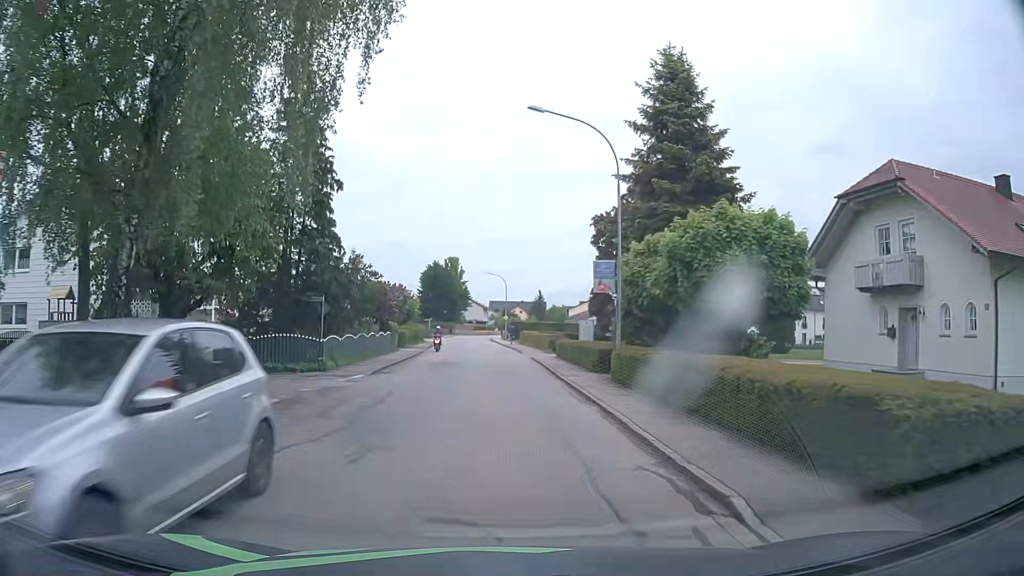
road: residential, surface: asphalt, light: Day
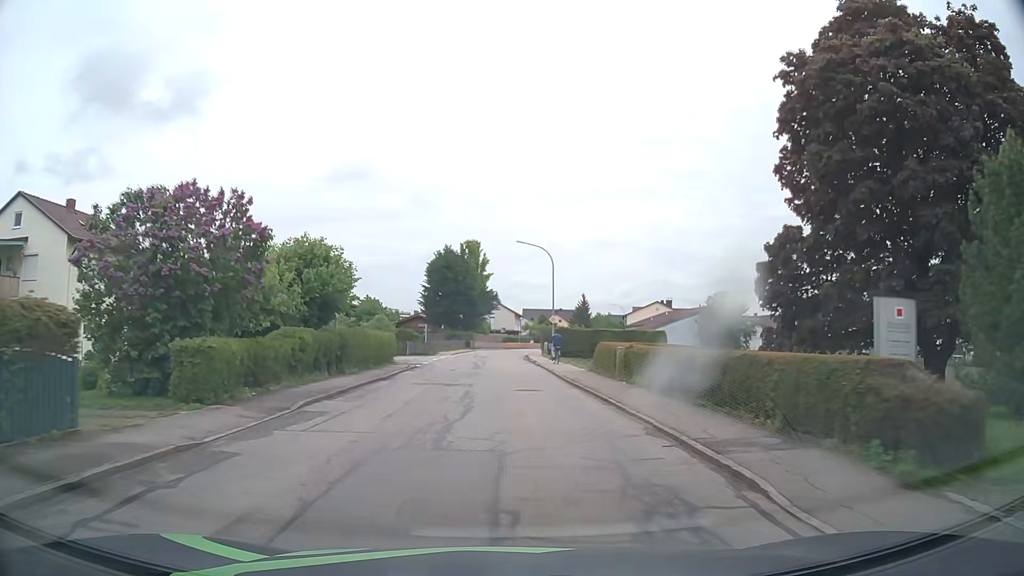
(-1.3, +34.5) m; -4°
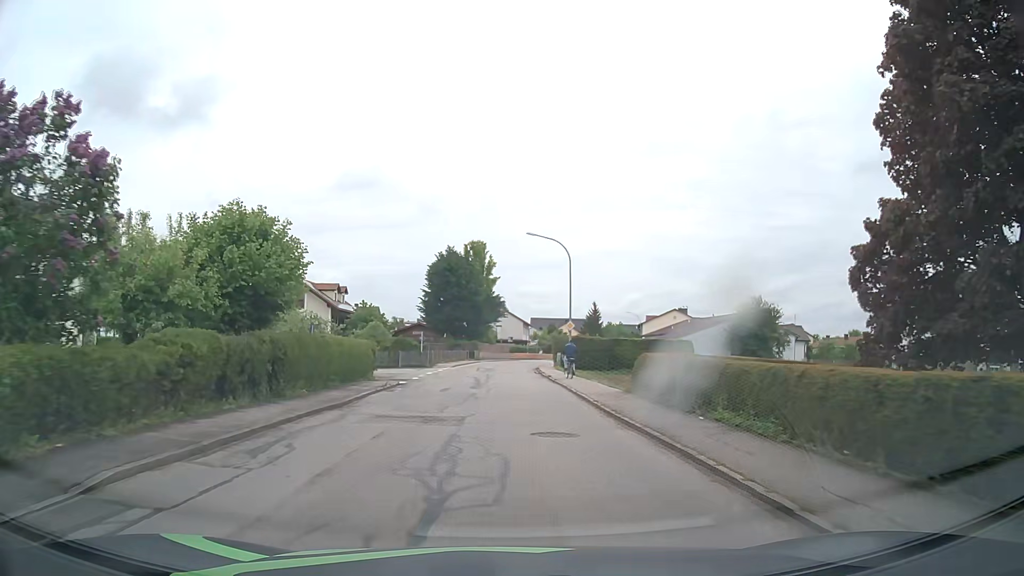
(+0.1, +7.2) m; 0°
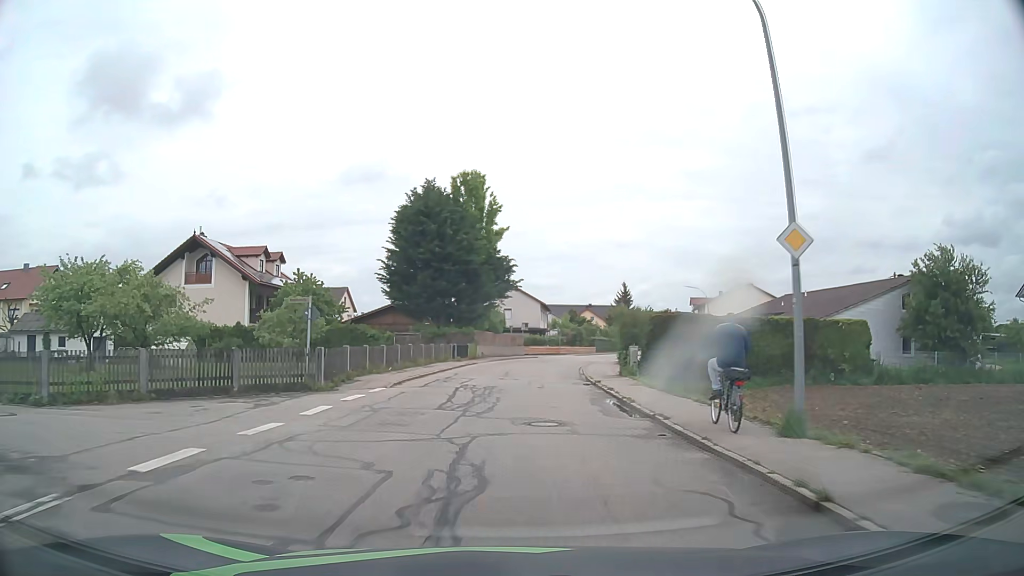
(-0.2, +29.4) m; 0°
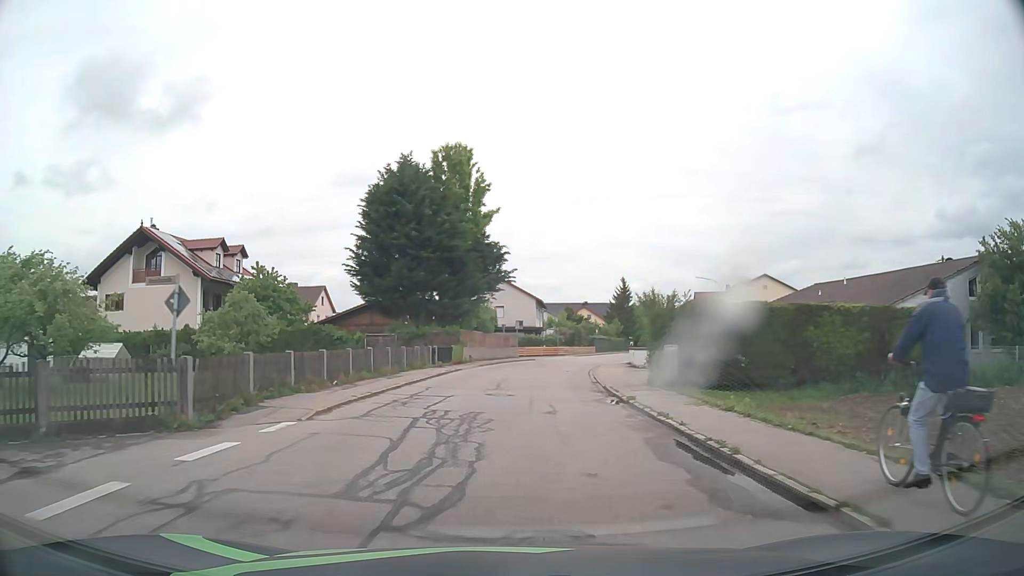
(+0.1, +7.4) m; +1°
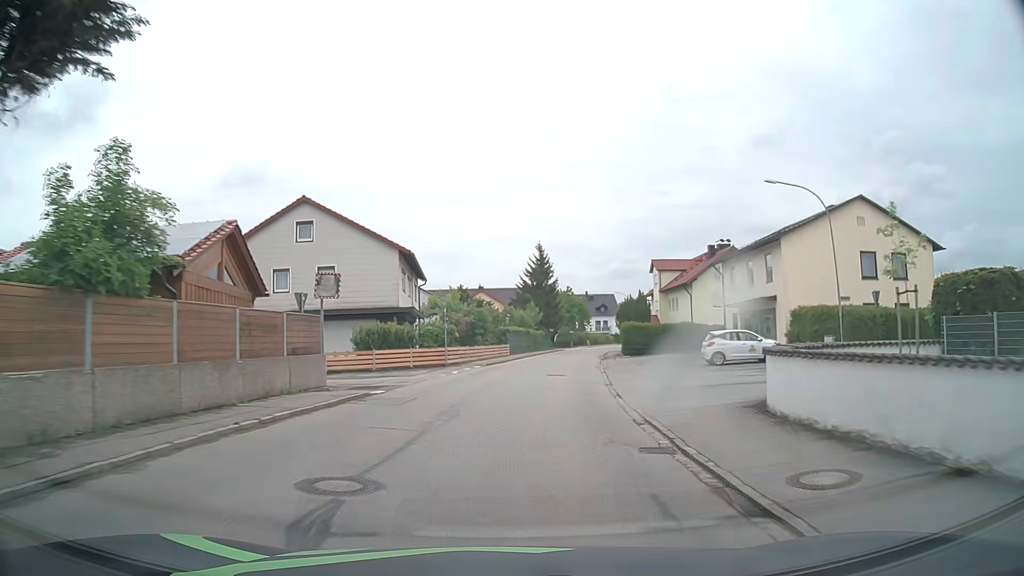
(+2.6, +37.5) m; +9°
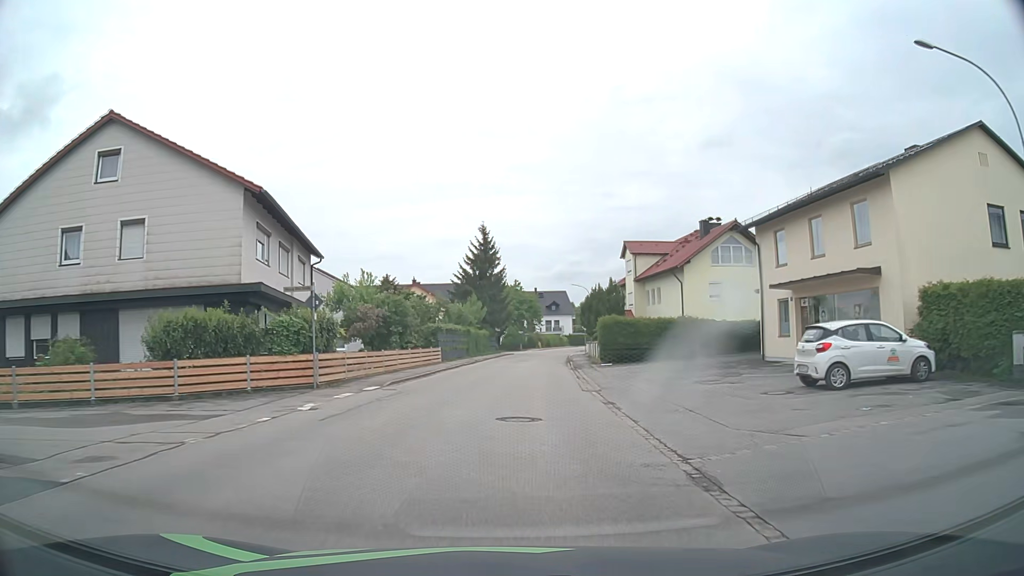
(+0.6, +15.1) m; +5°
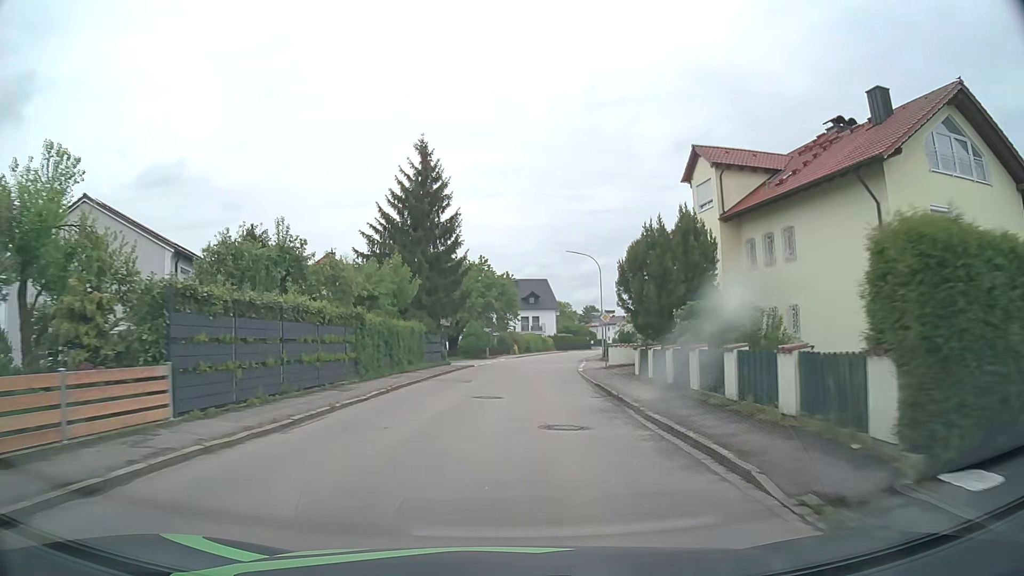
(+0.7, +30.5) m; +3°
(0, +10) (0, +20) (+1, +30) (+2, +40) (+3, +50) (+6, +60) (+8, +69) (+11, +79) (+13, +89) (+16, +98) m
